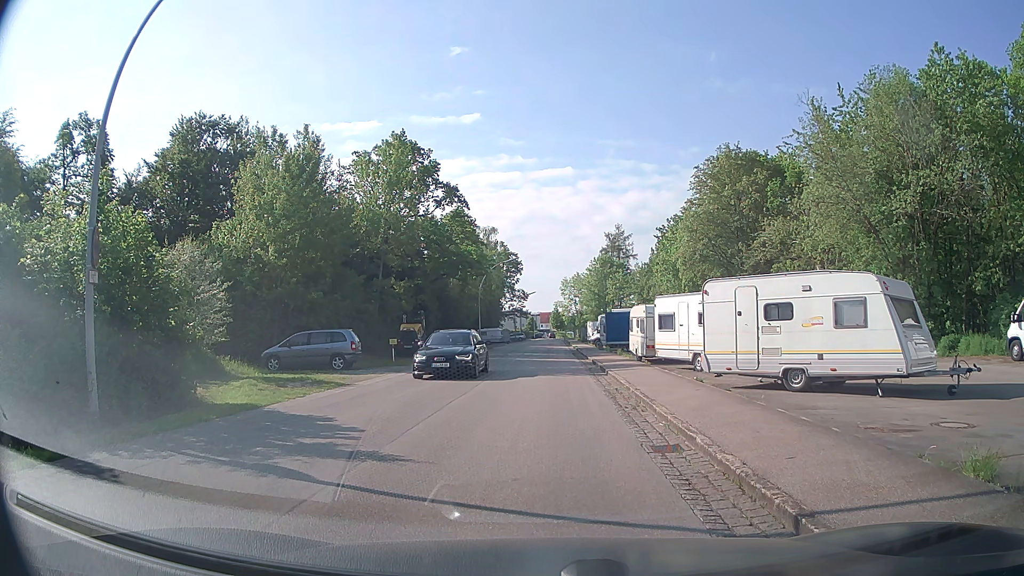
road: residential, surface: asphalt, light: Day
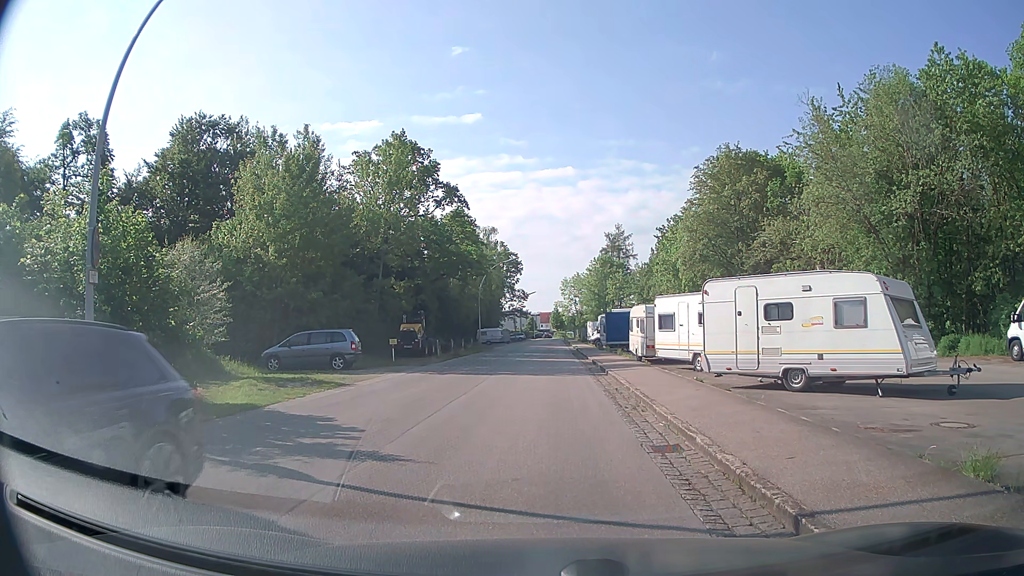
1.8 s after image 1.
(0.0, 0.0) m; 0°
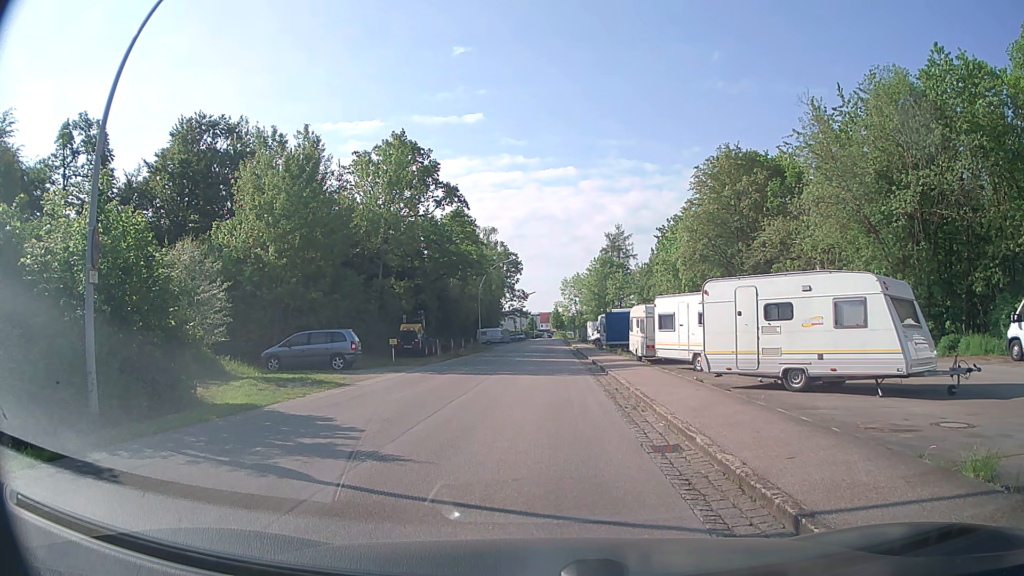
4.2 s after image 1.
(0.0, 0.0) m; 0°
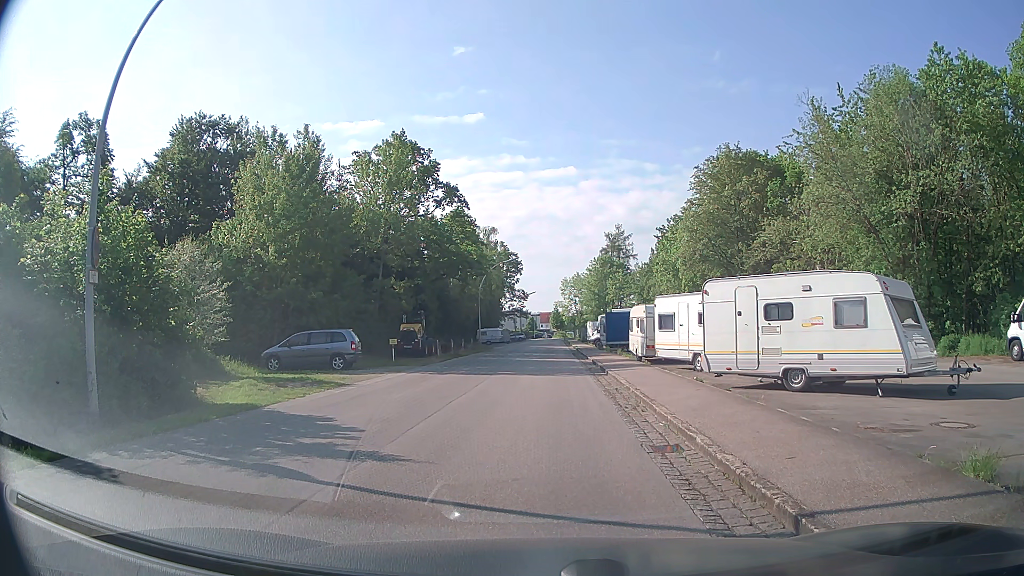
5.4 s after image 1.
(0.0, 0.0) m; 0°
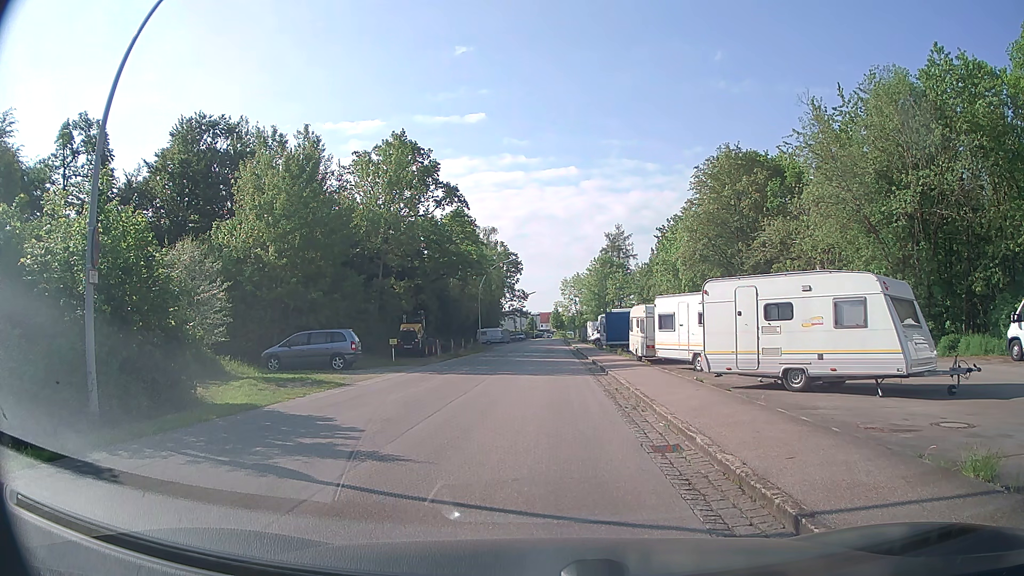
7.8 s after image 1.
(0.0, 0.0) m; 0°
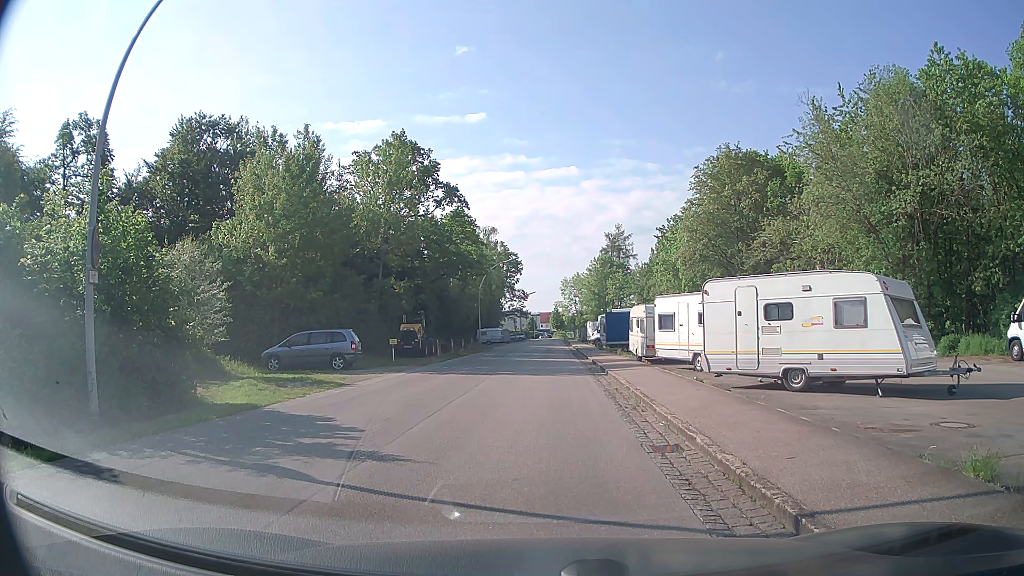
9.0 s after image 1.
(0.0, 0.0) m; 0°
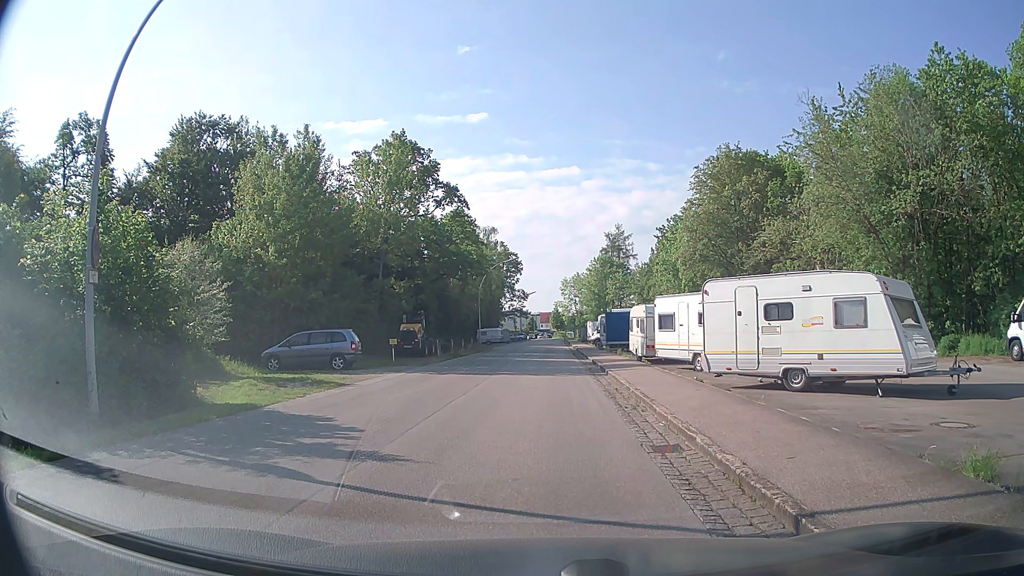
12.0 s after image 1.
(0.0, 0.0) m; 0°
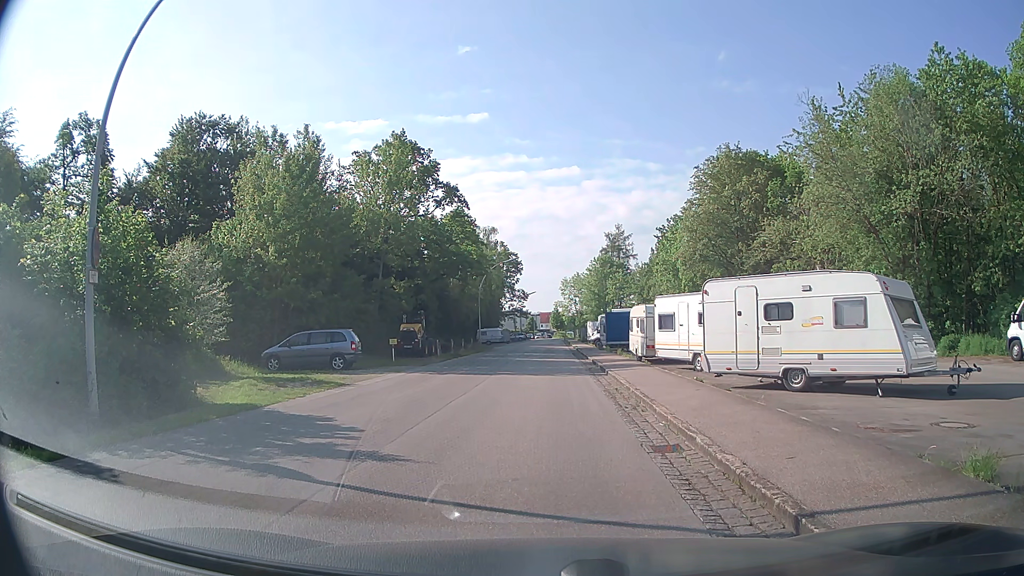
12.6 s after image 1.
(0.0, 0.0) m; 0°
